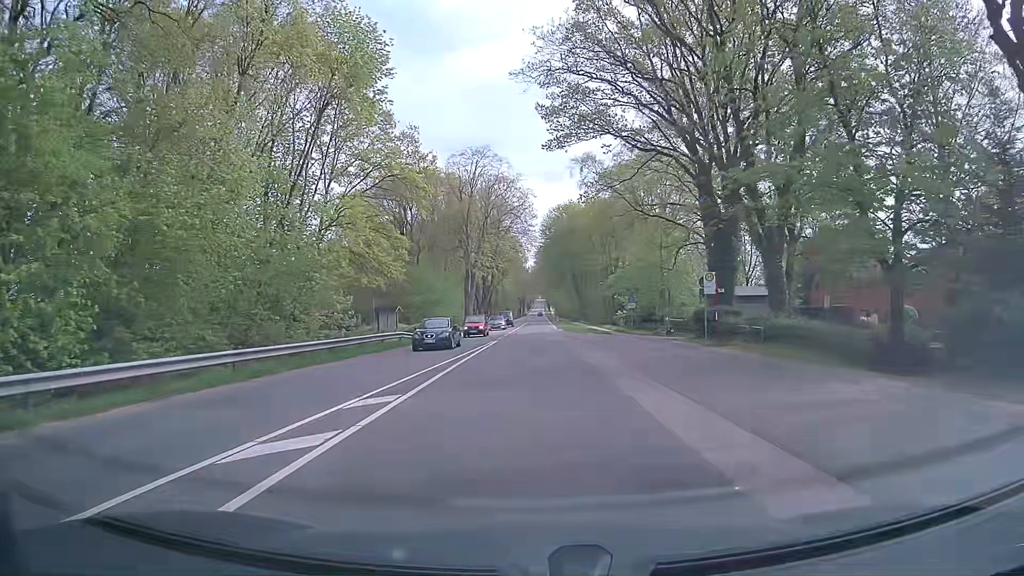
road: primary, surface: asphalt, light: Day
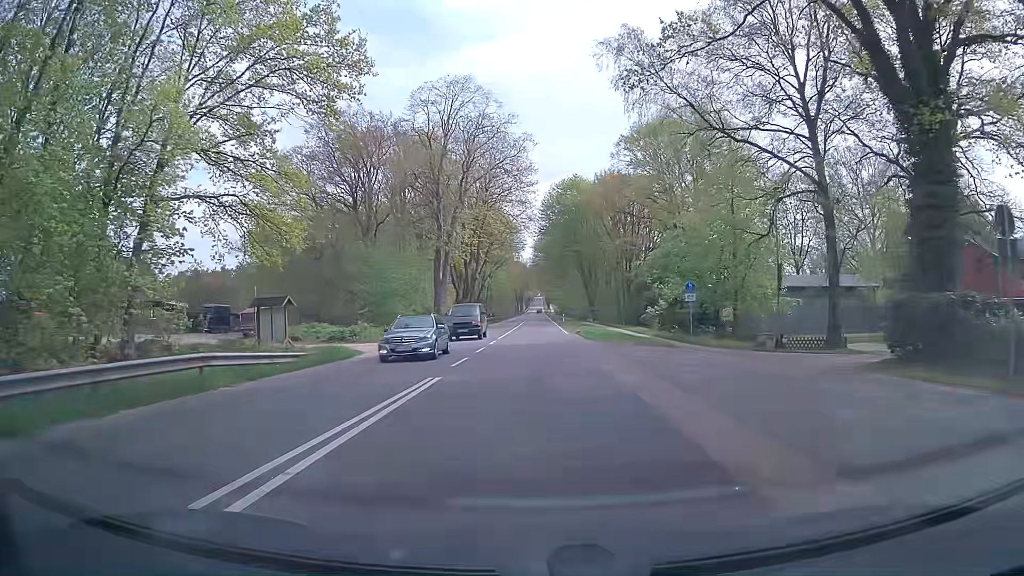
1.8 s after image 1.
(0.0, +22.8) m; 0°
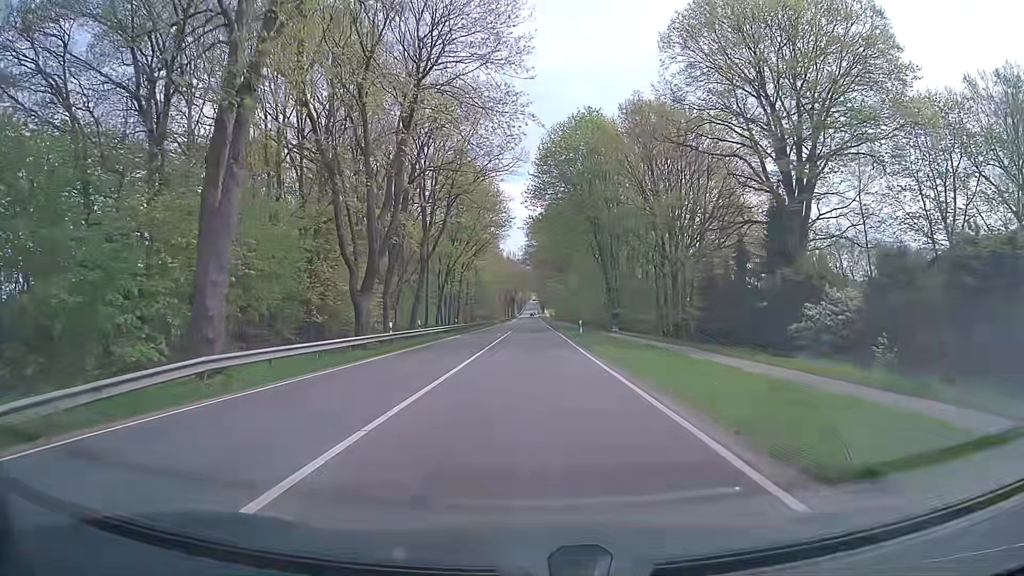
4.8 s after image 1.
(+0.7, +38.0) m; +2°
(0, +10) (0, +20) (0, +30) (0, +40) (0, +50) (0, +60) (-1, +70) (-1, +80) (-1, +90) (-1, +100) m
